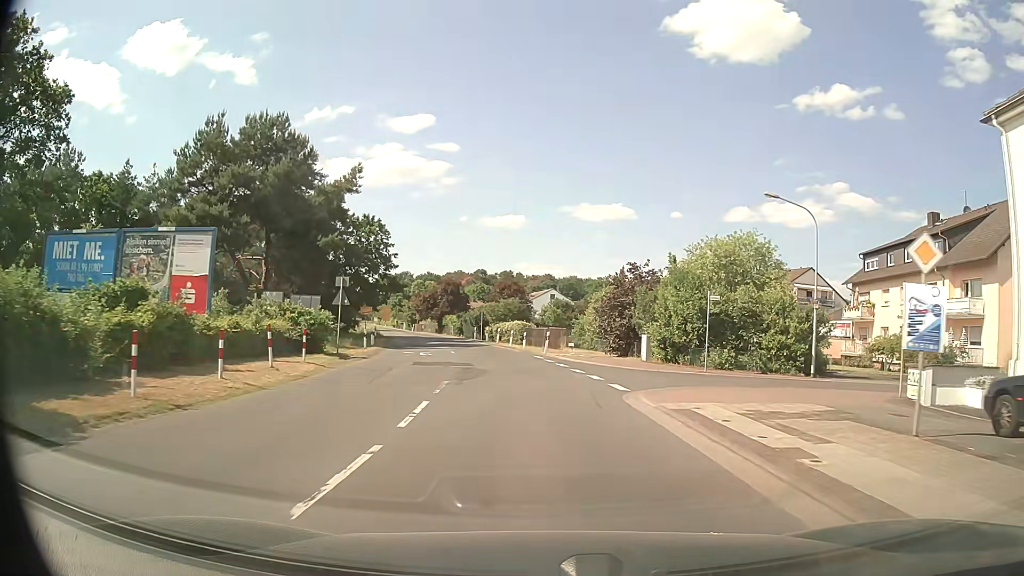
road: secondary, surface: asphalt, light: Day
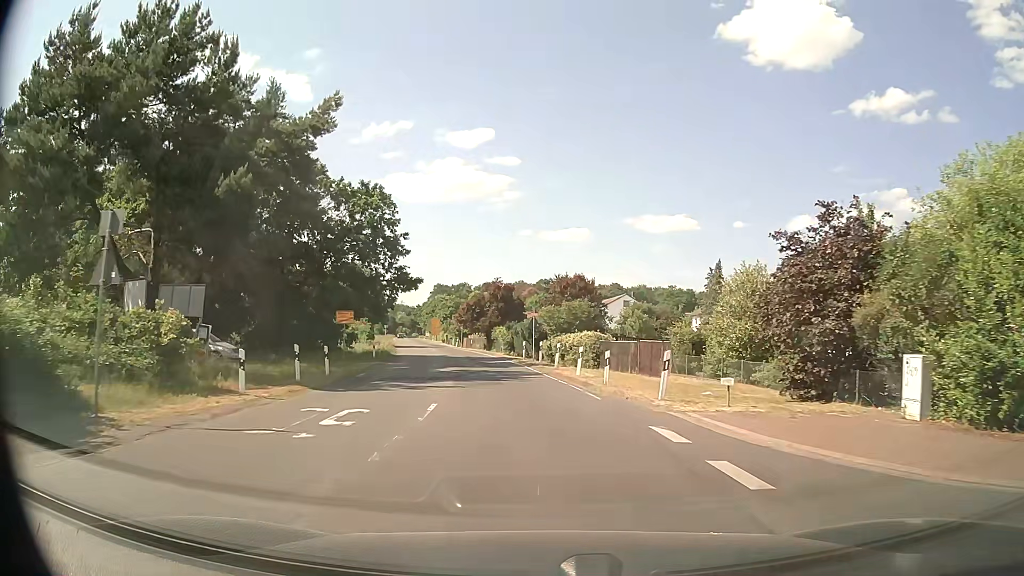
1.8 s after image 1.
(-0.8, +20.8) m; -5°
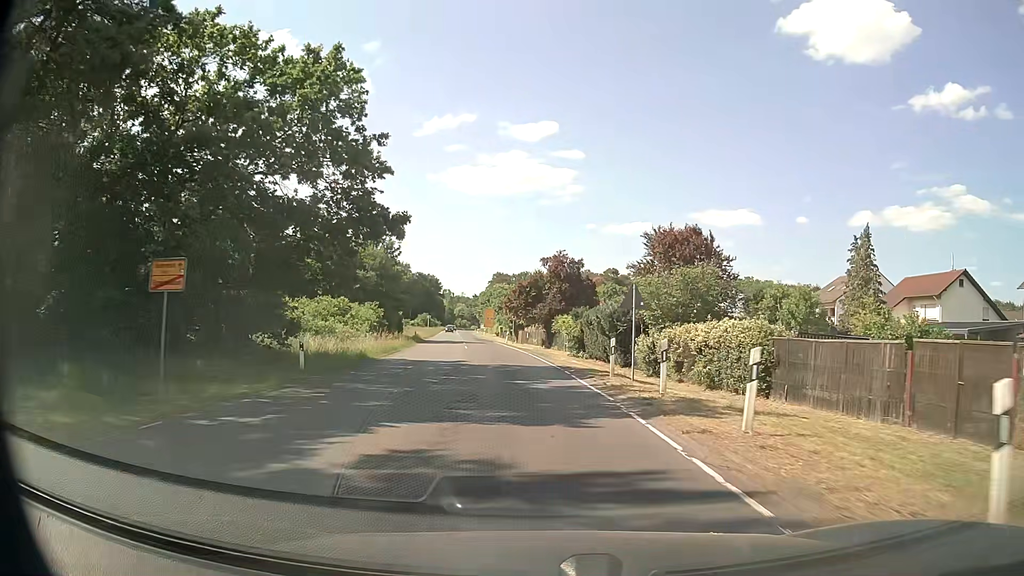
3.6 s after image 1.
(-1.2, +21.7) m; -6°
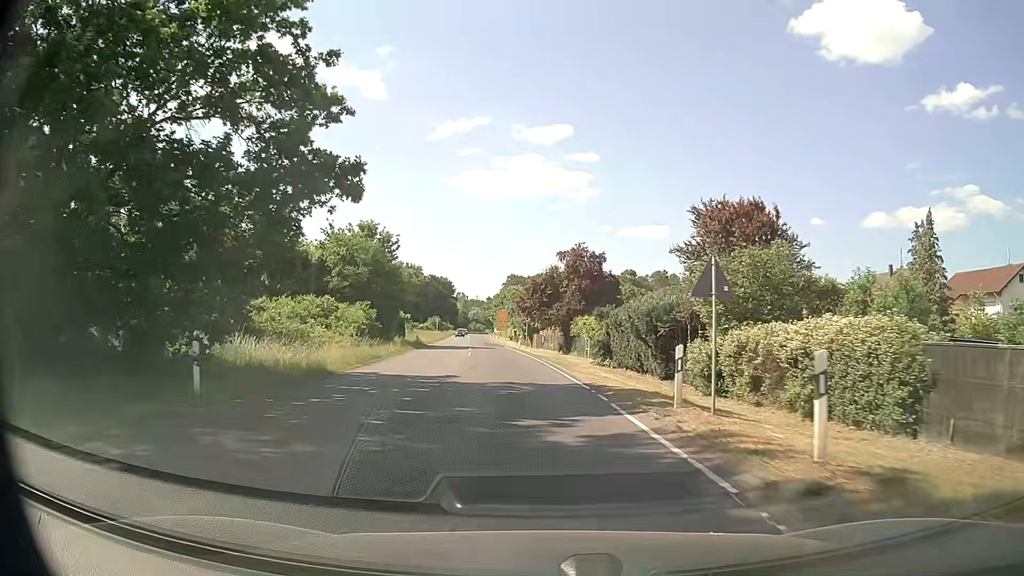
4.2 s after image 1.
(-0.1, +7.5) m; -1°
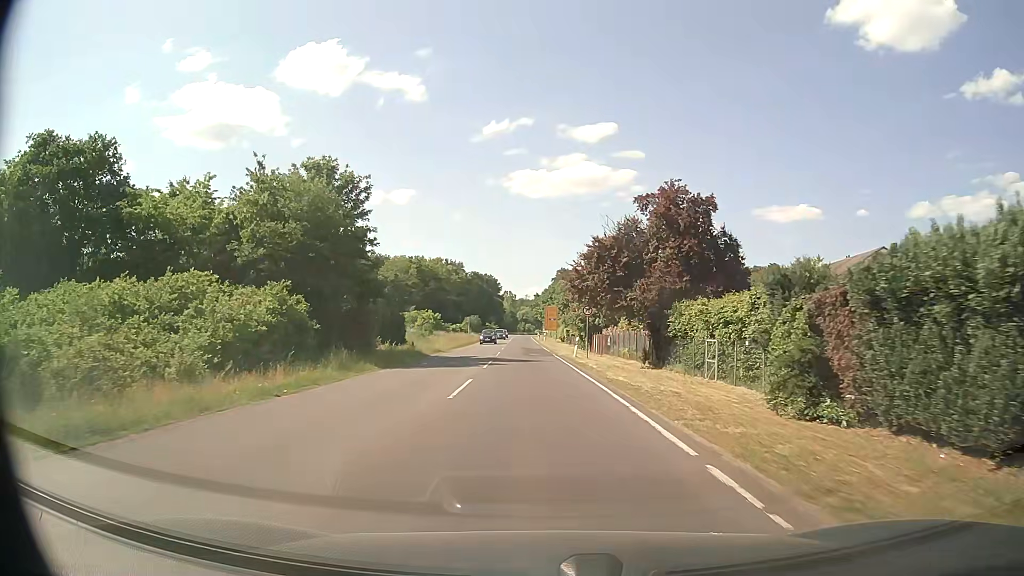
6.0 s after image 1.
(-0.9, +23.2) m; -5°
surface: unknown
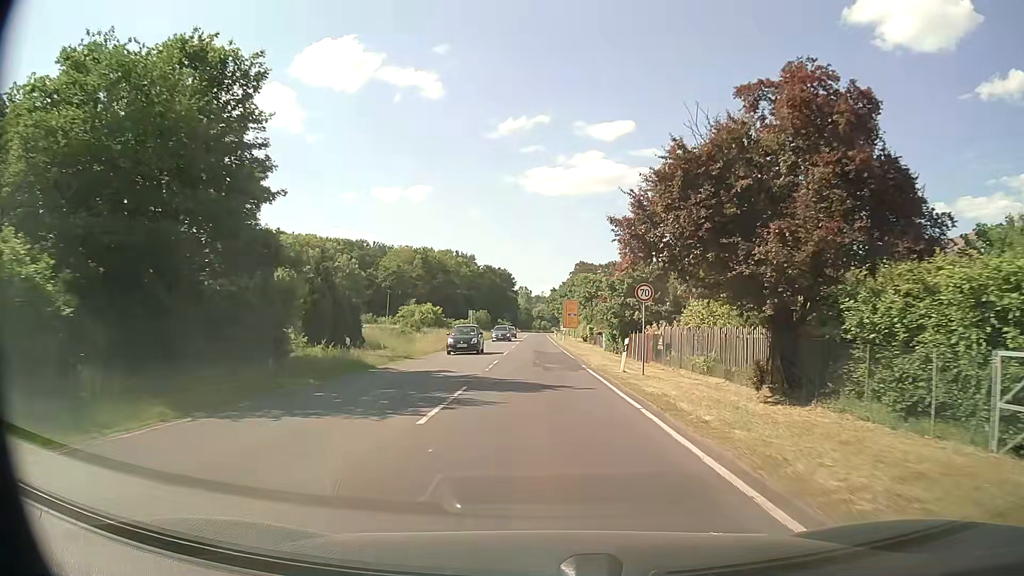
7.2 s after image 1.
(-0.2, +16.1) m; -1°
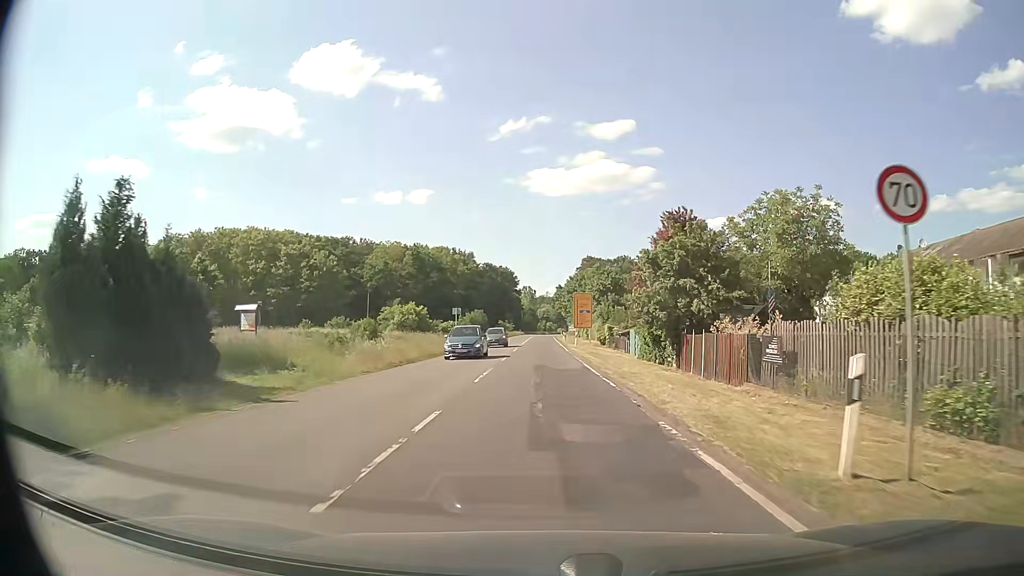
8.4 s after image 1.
(-0.1, +16.7) m; -1°
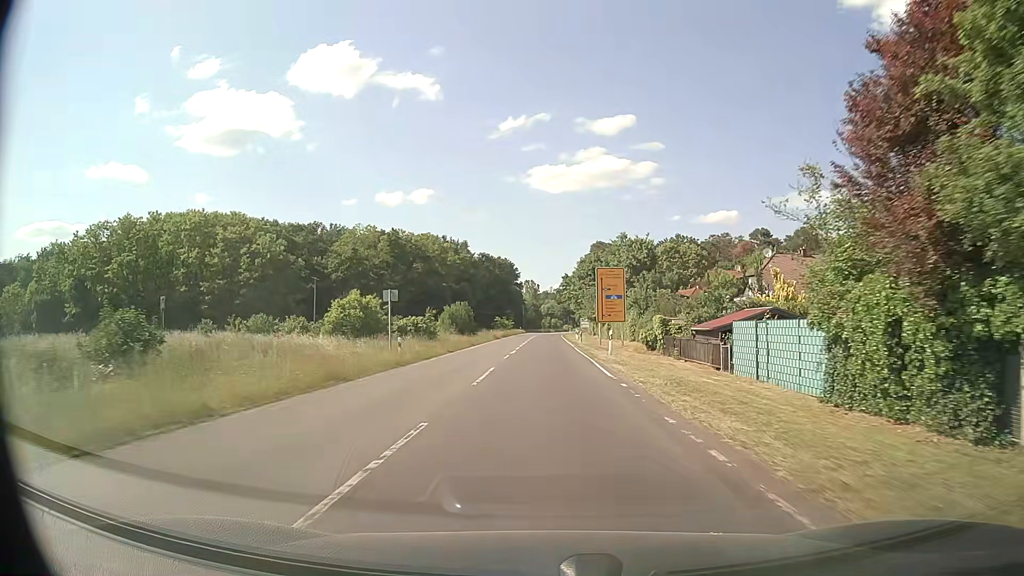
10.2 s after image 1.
(+0.1, +25.9) m; 0°
(0, +10) (0, +20) (0, +30) (0, +40) (0, +50) (0, +60) (0, +70) (0, +80) (0, +90) (+1, +100) m
